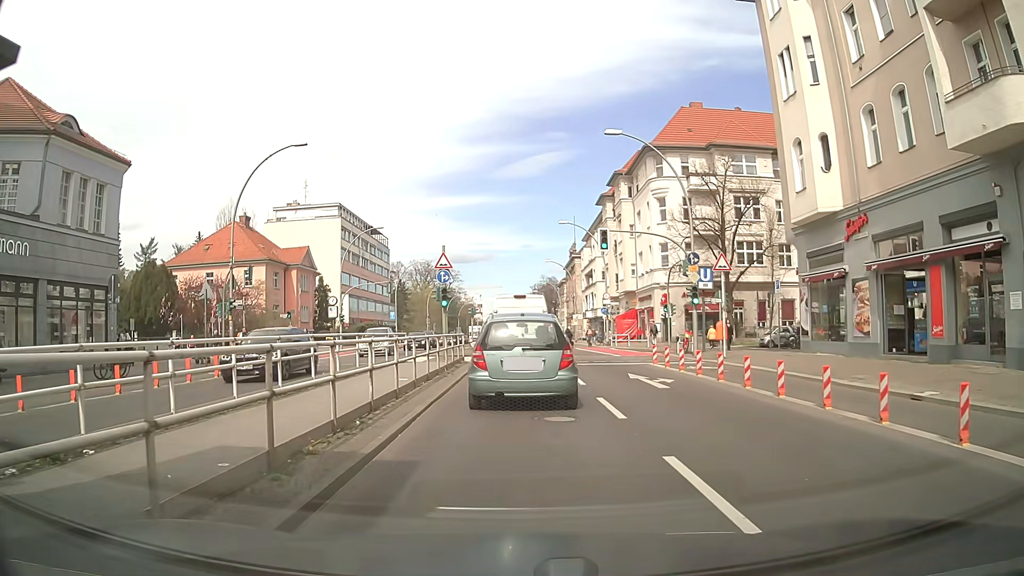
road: primary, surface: asphalt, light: Day
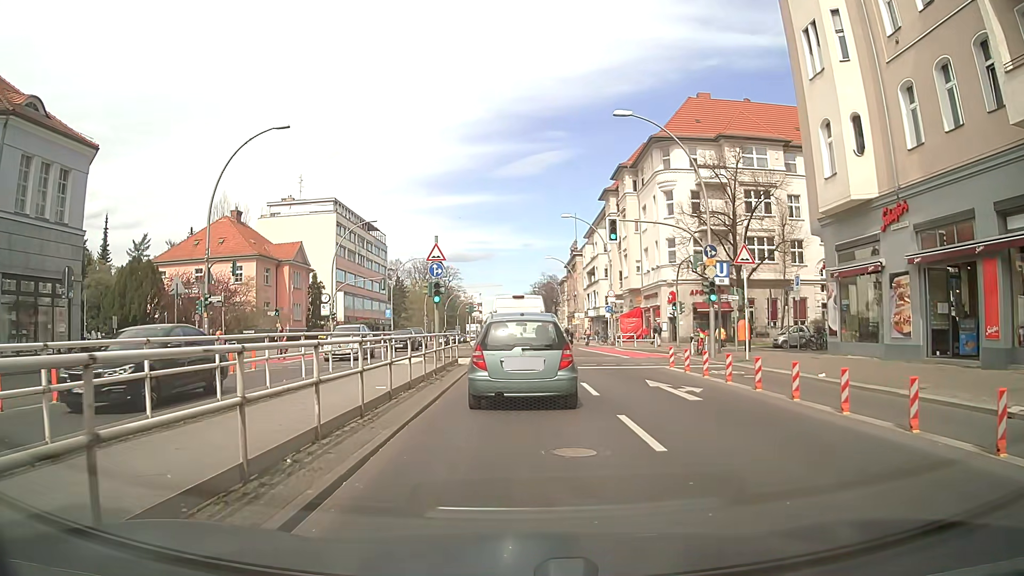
(0.0, +2.8) m; +1°
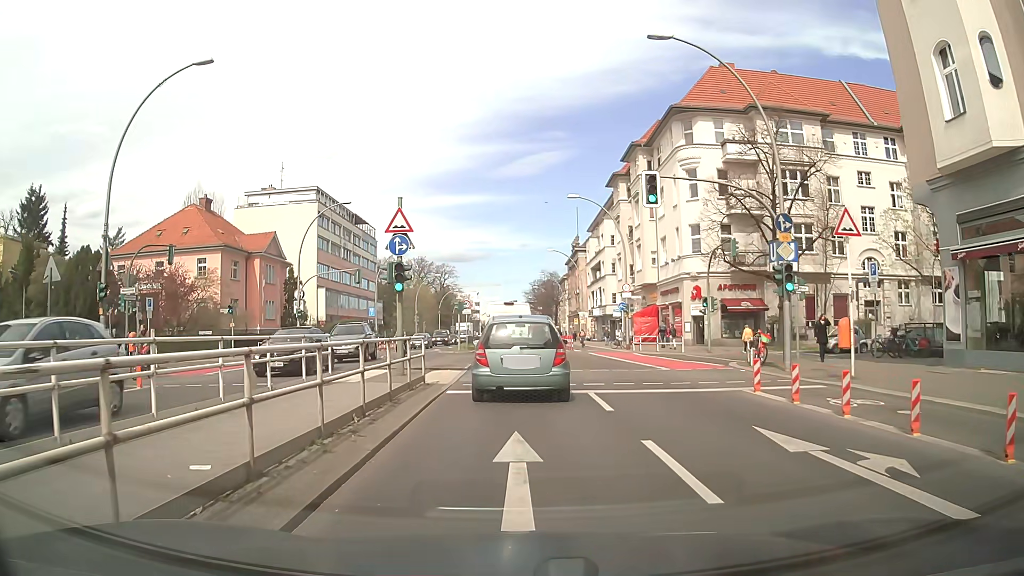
(-0.2, +8.2) m; -2°
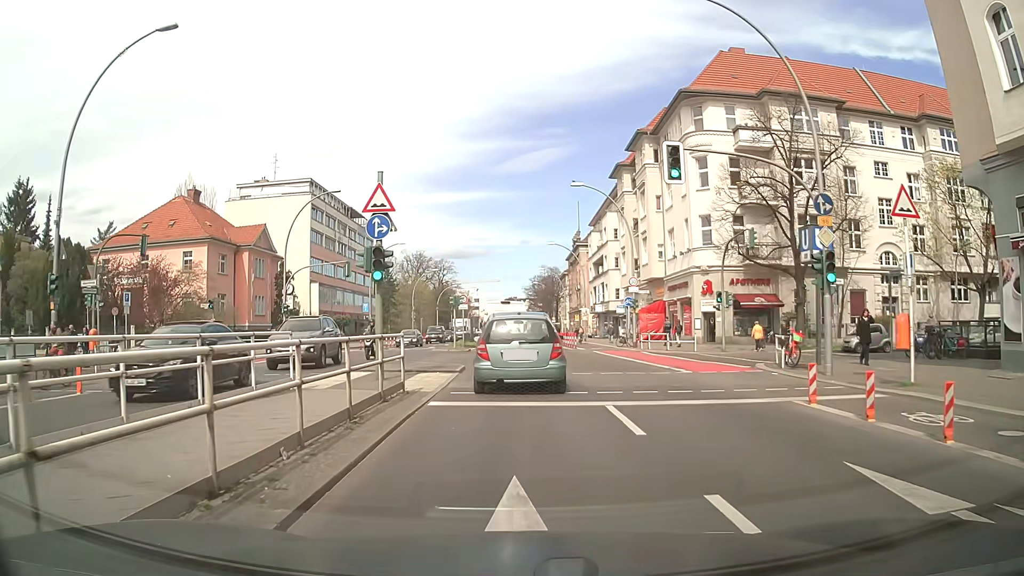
(0.0, +2.9) m; 0°
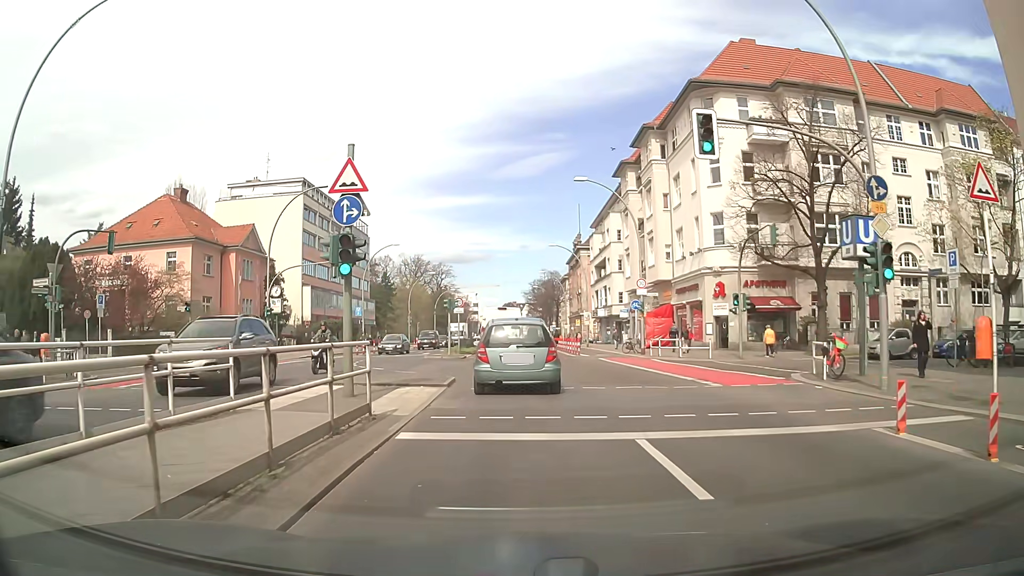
(0.0, +3.0) m; +1°
(0, +10) (0, +20) (-1, +30) (-1, +40) (-1, +50) (-2, +60) (-2, +70) (-2, +80) (-2, +90) (-2, +100) m
